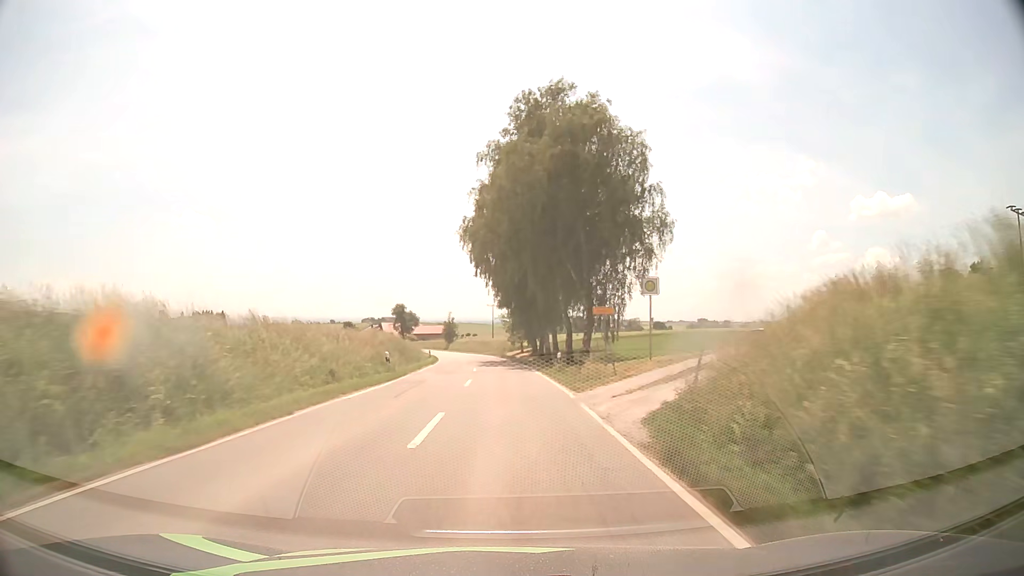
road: tertiary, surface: asphalt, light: Day
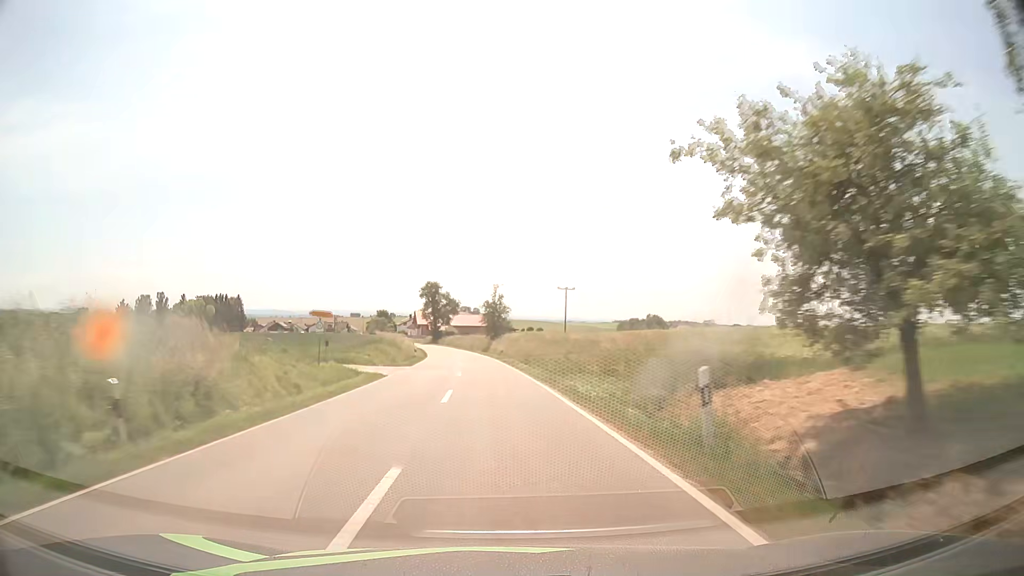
(-2.5, +65.0) m; -5°
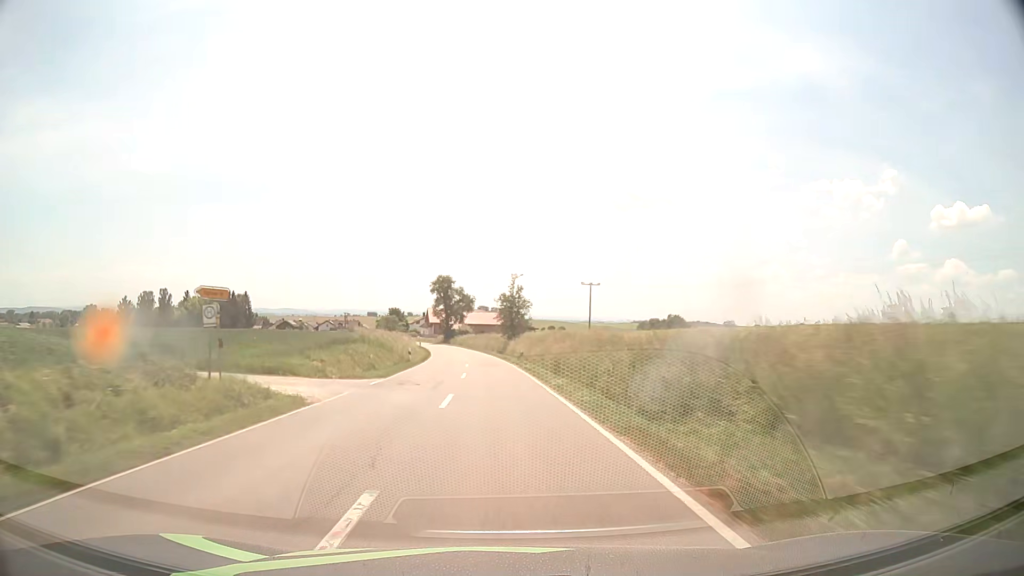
(-0.2, +13.0) m; -1°
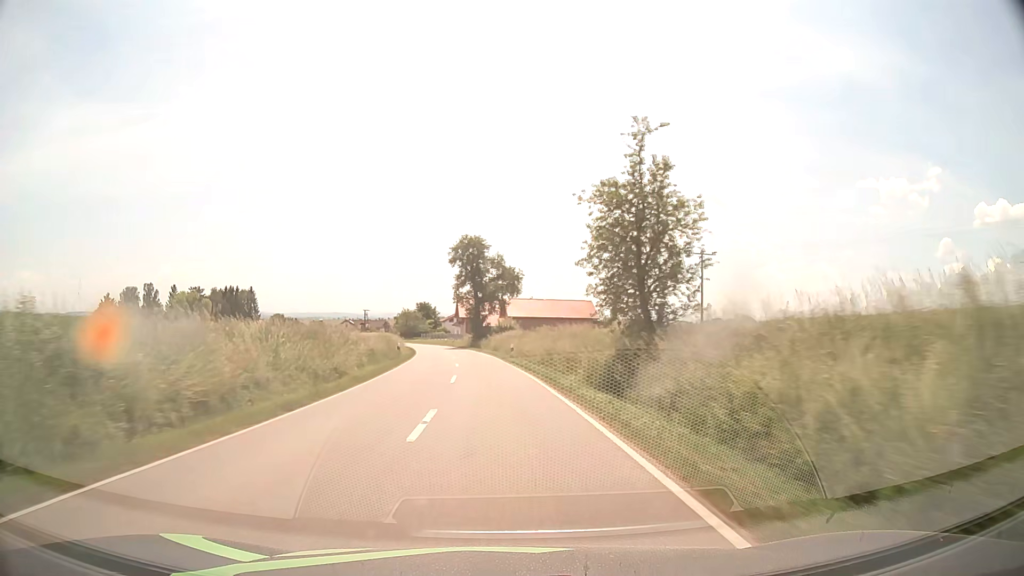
(-2.3, +52.2) m; -5°
(0, +10) (0, +20) (-1, +30) (-2, +40) (-3, +50) (-4, +60) (-5, +70) (-7, +80) (-9, +89) (-12, +99) m
